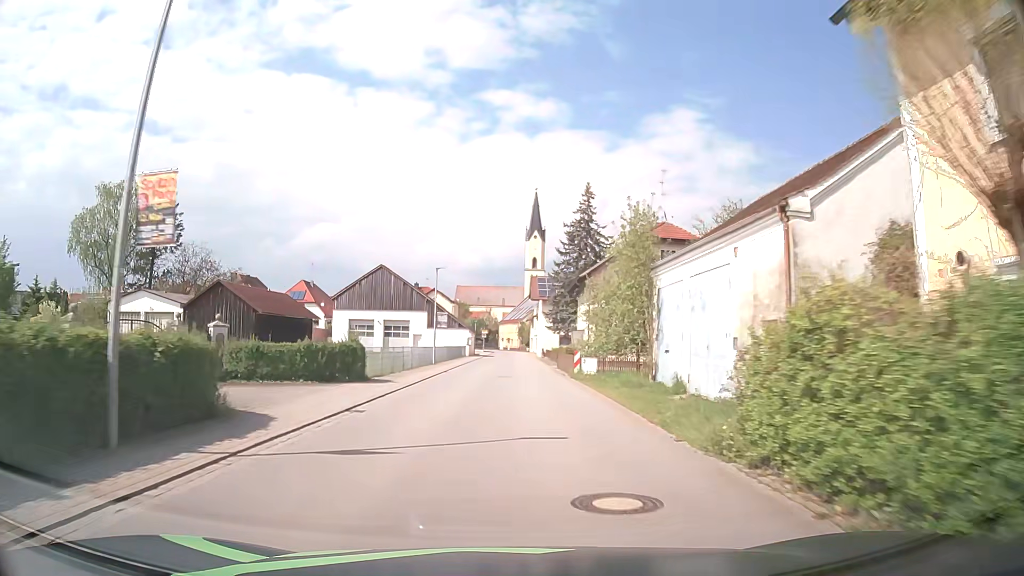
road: secondary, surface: asphalt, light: Day
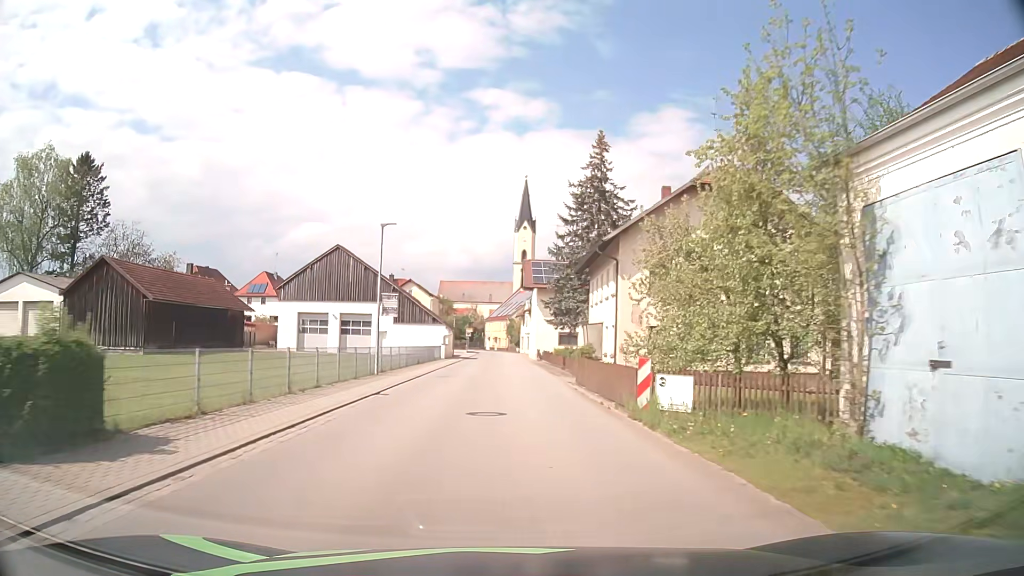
(+0.1, +15.2) m; +1°
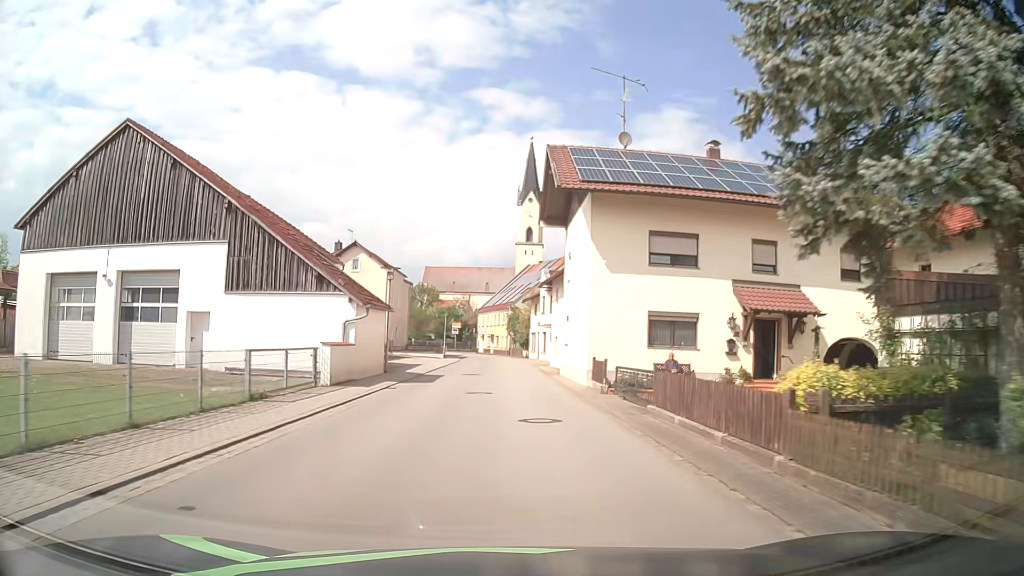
(0.0, +37.4) m; 0°
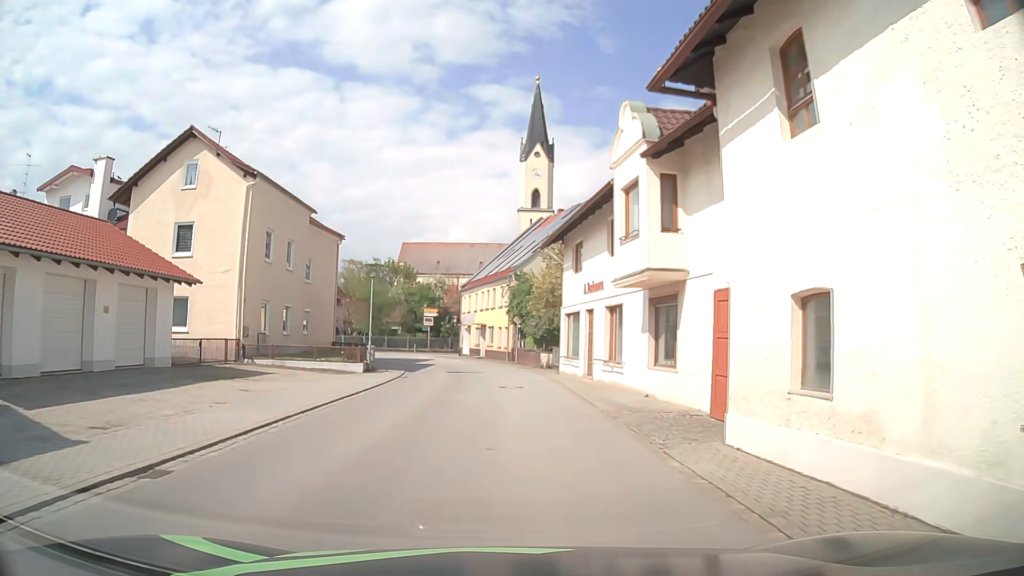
(+0.1, +34.8) m; 0°
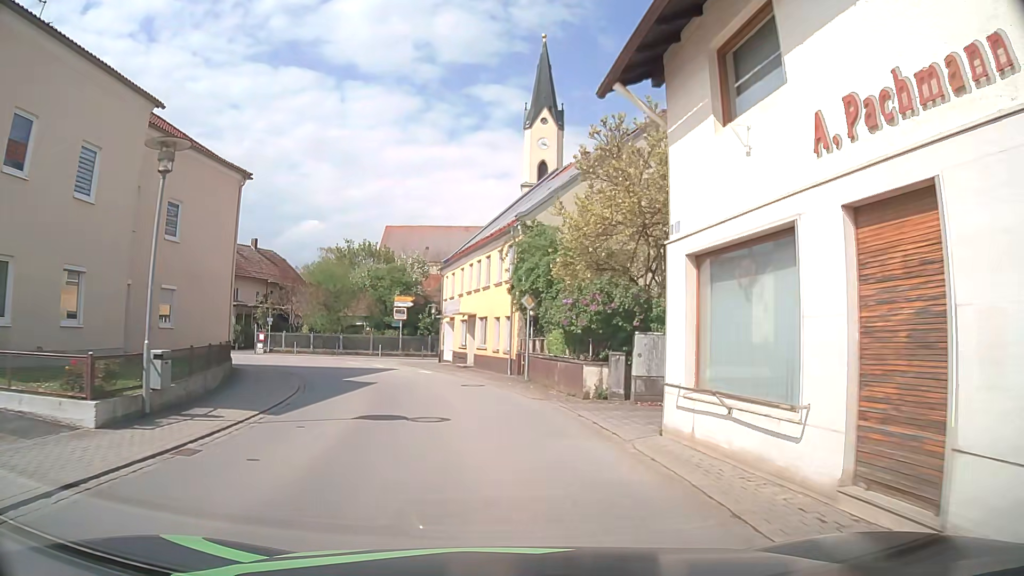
(+0.3, +18.3) m; +1°
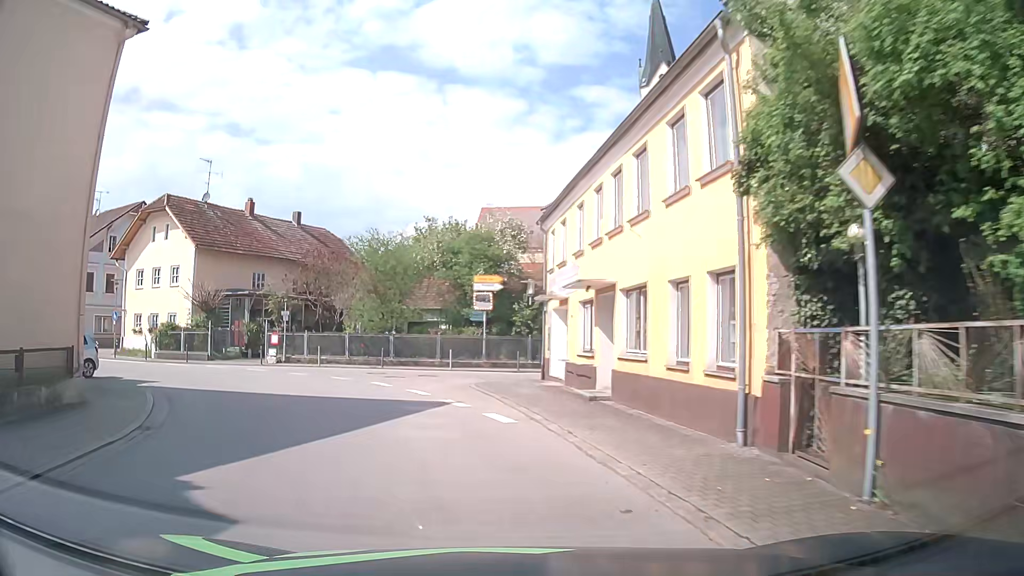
(-1.0, +16.9) m; -9°
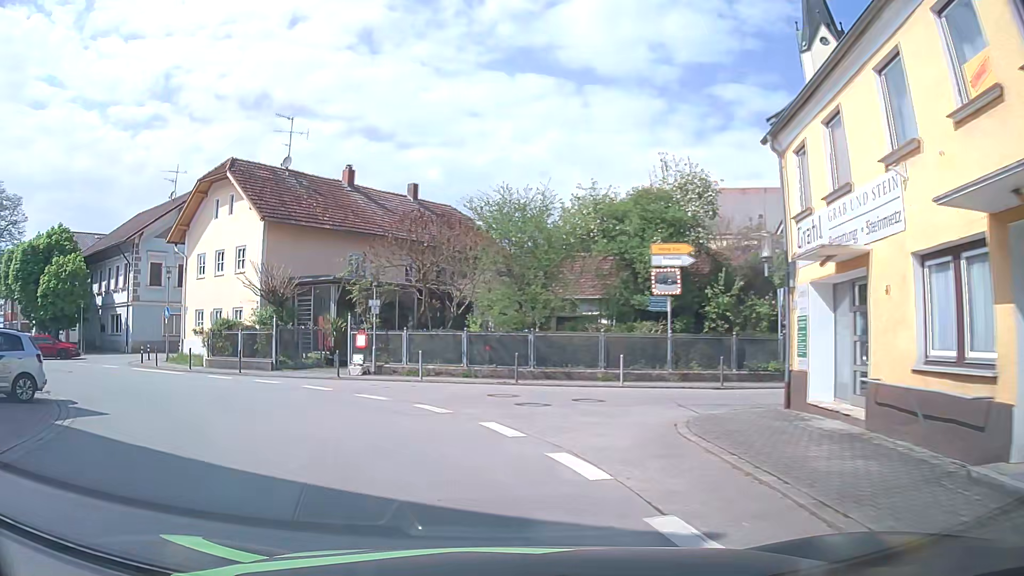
(-1.1, +10.2) m; -12°
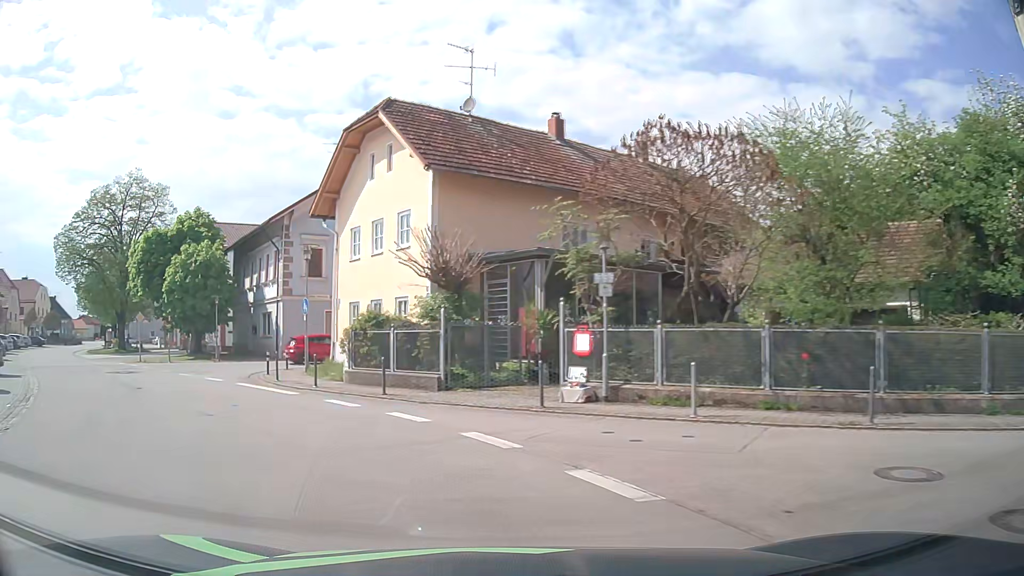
(-1.5, +9.3) m; -20°
